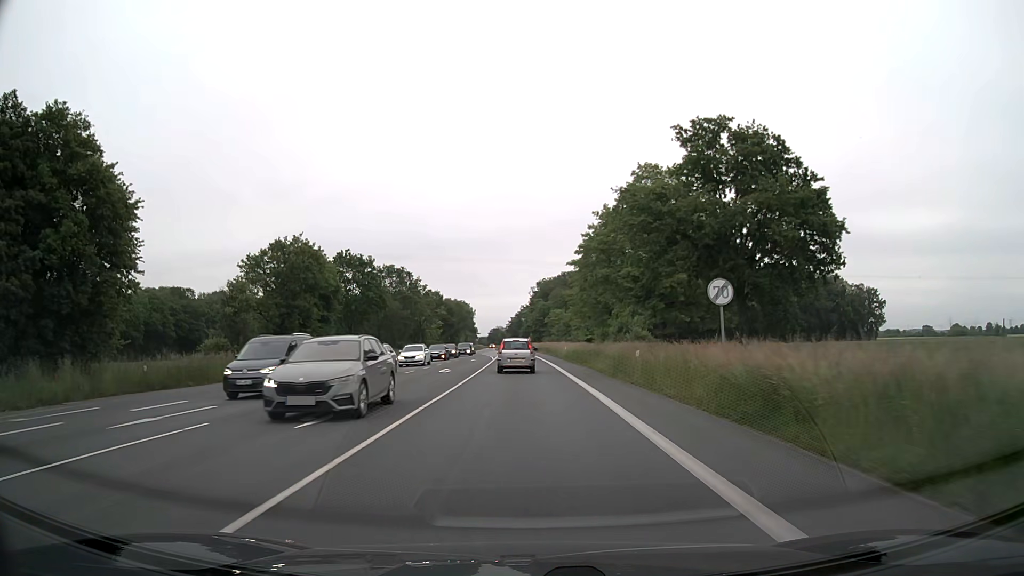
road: primary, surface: asphalt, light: Day
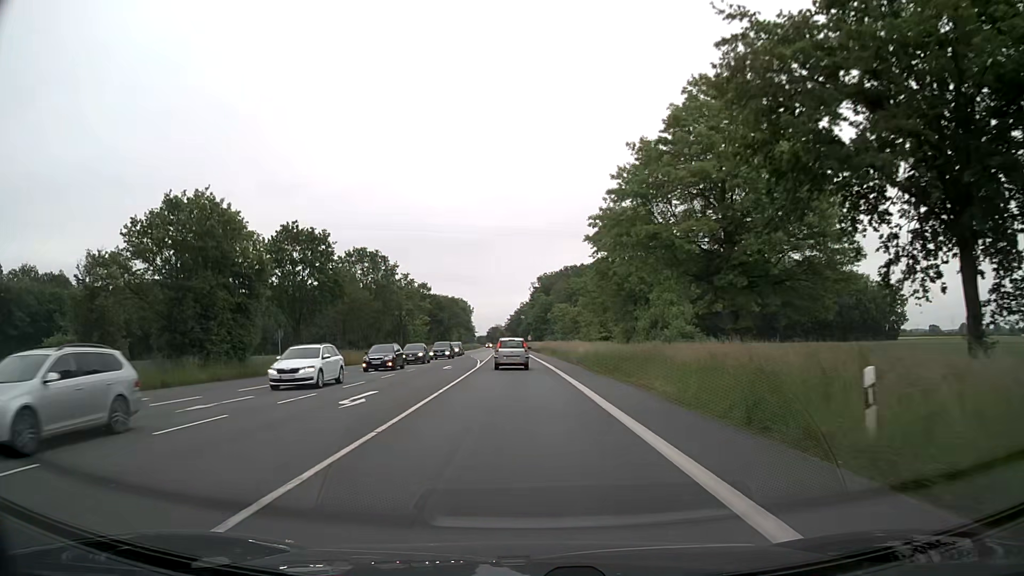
(0.0, +17.1) m; 0°
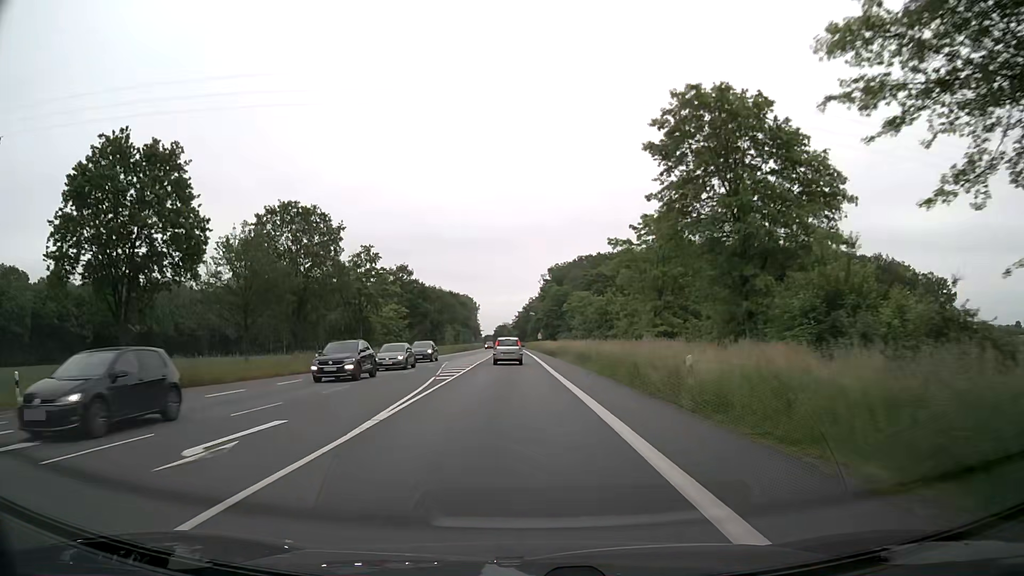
(0.0, +27.4) m; -1°
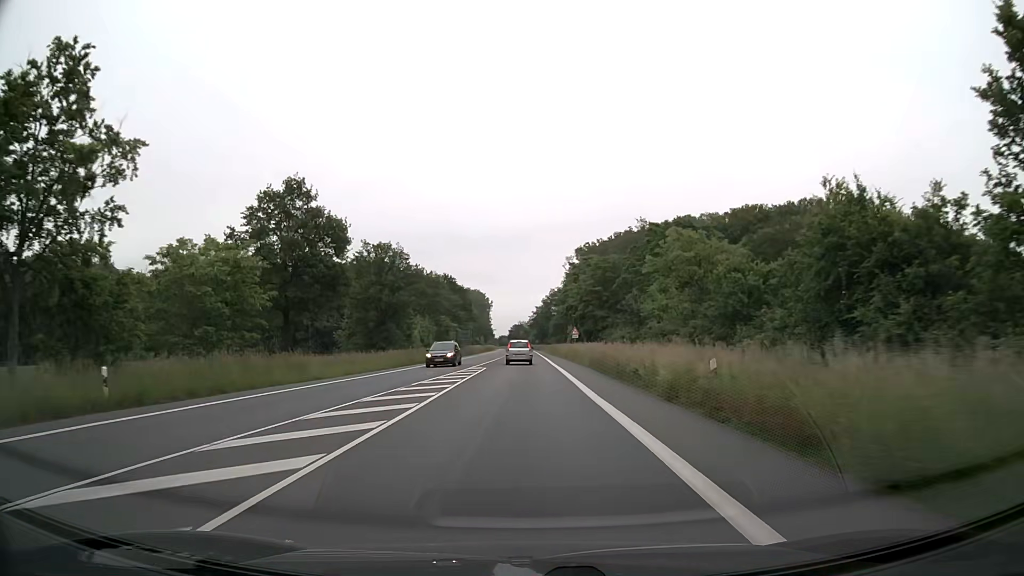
(-0.8, +51.3) m; -2°
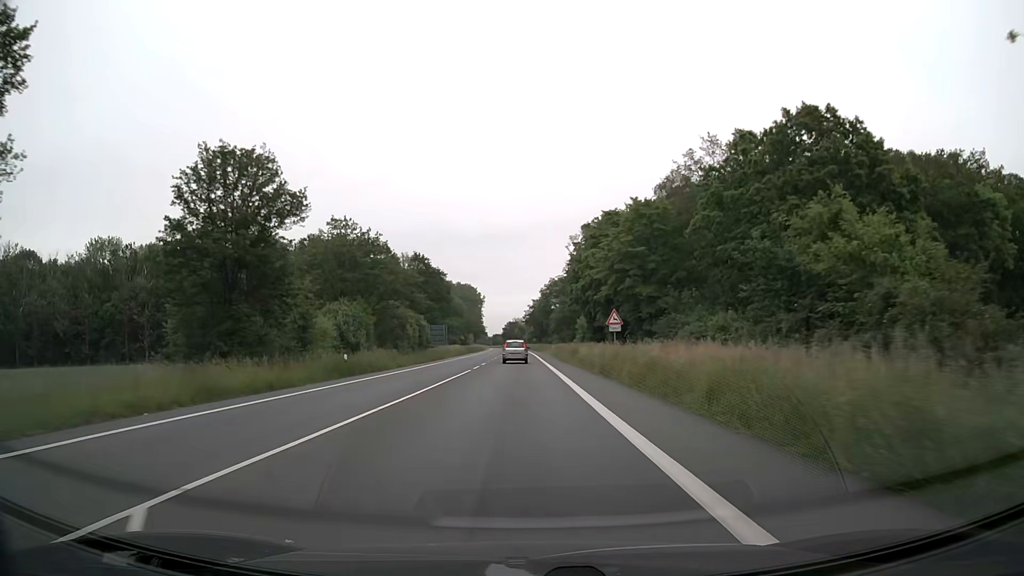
(+0.2, +33.3) m; +1°
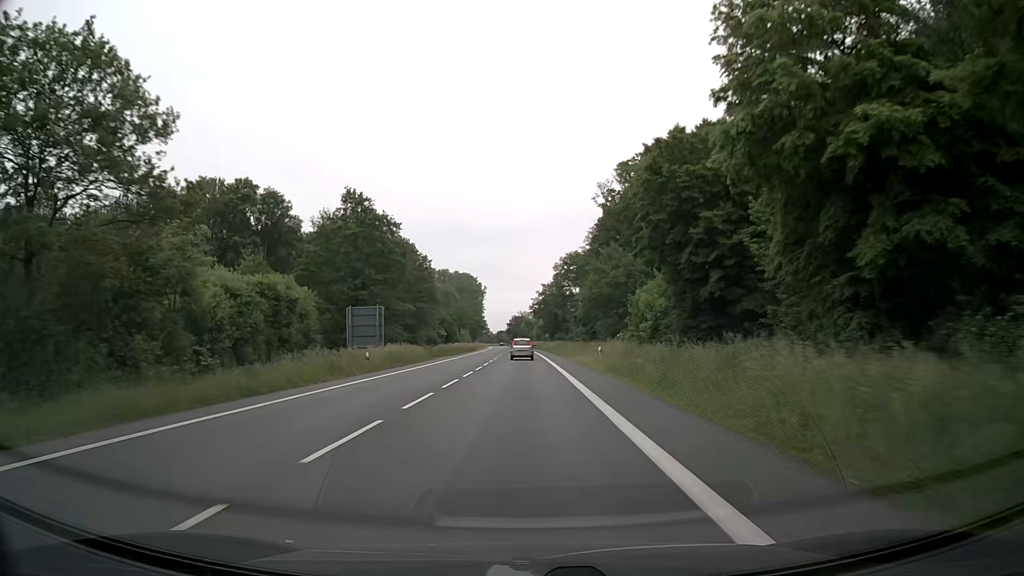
(-0.6, +46.5) m; -1°
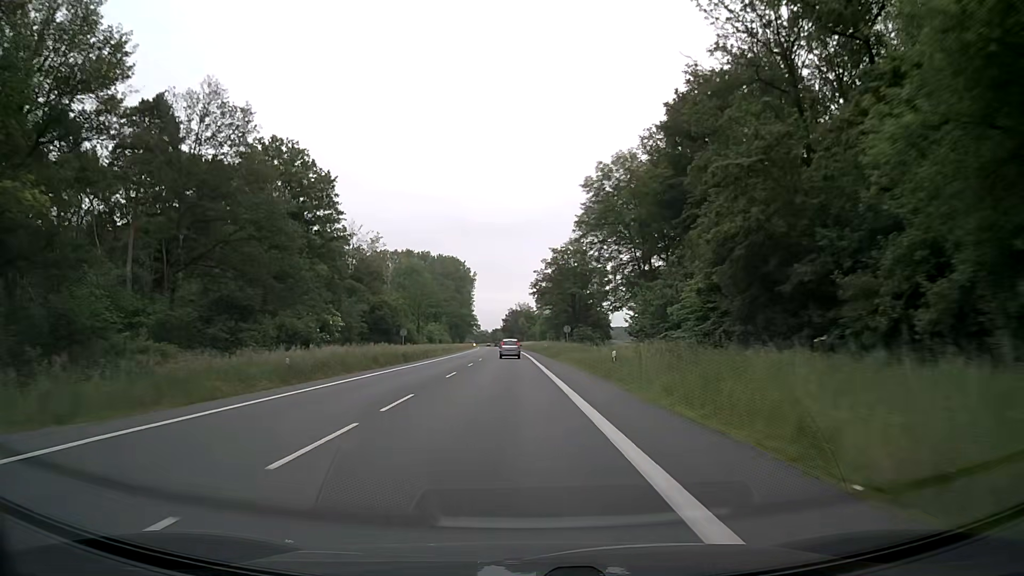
(+0.3, +61.2) m; 0°
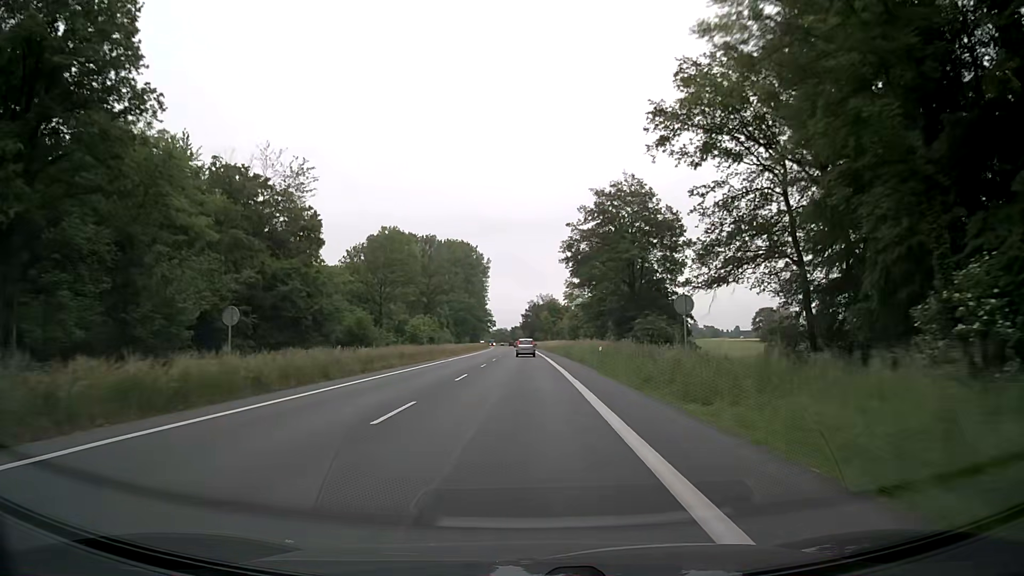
(-0.6, +38.3) m; -2°
(0, +10) (0, +20) (0, +30) (0, +40) (0, +50) (0, +60) (0, +70) (0, +80) (0, +90) (-1, +100) m
